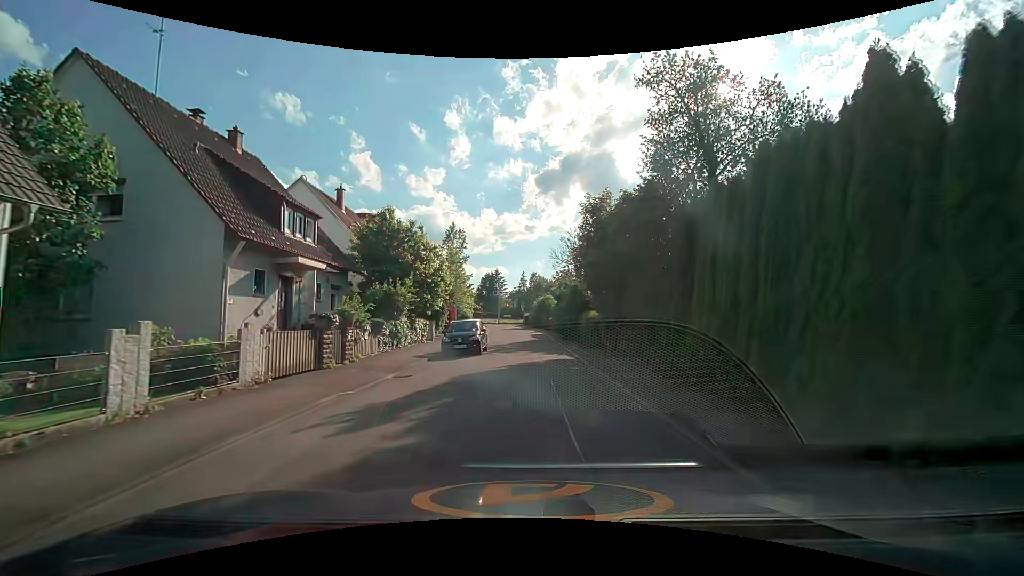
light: Day
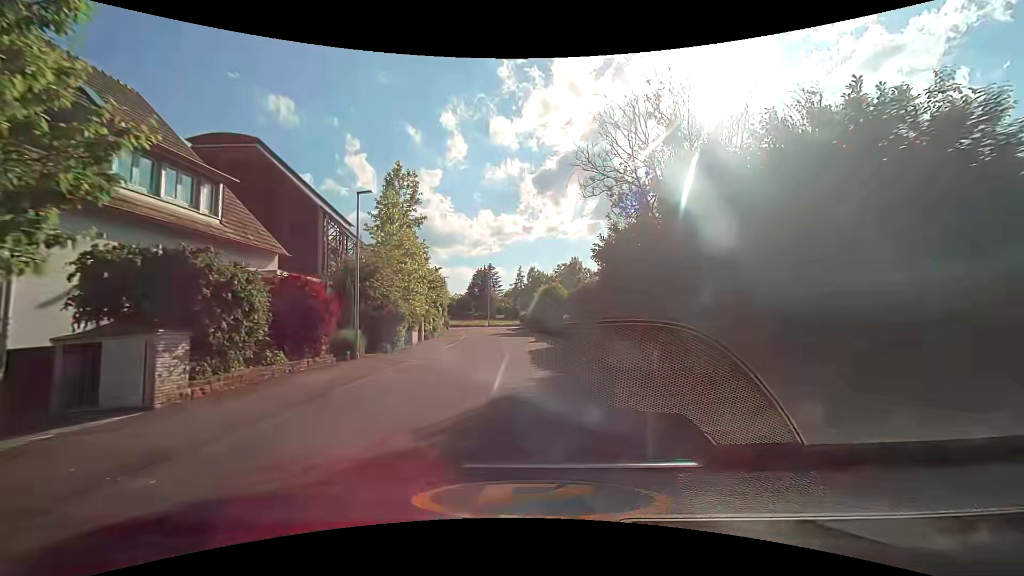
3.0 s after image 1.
(+0.1, +23.4) m; +2°
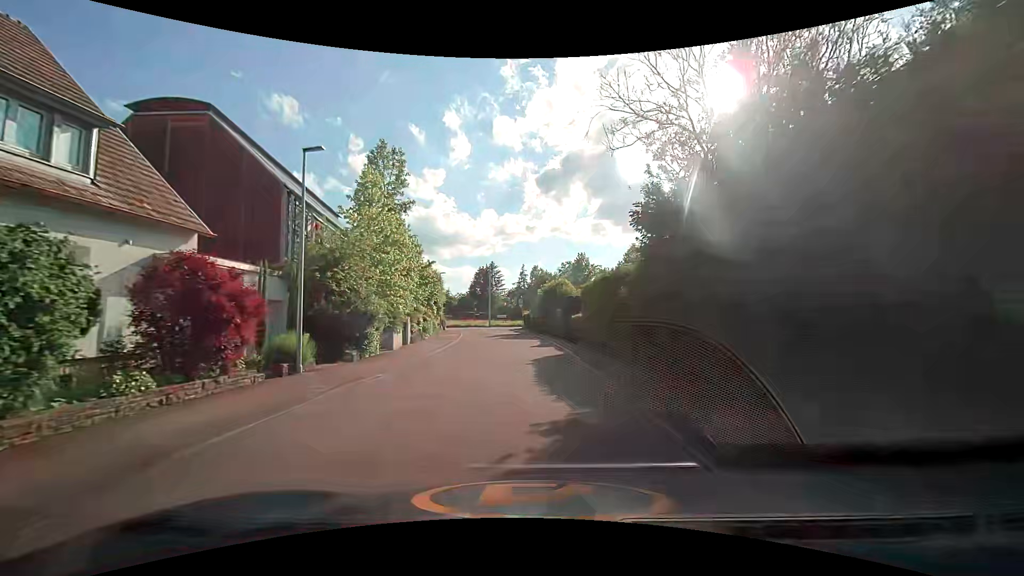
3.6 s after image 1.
(-0.1, +4.7) m; -2°
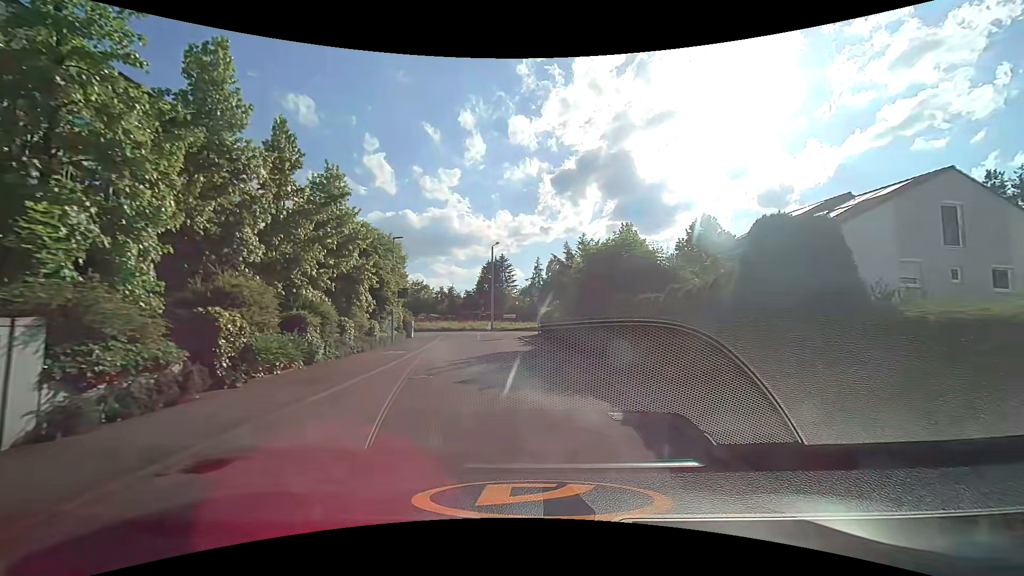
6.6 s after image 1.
(-0.5, +22.6) m; -2°
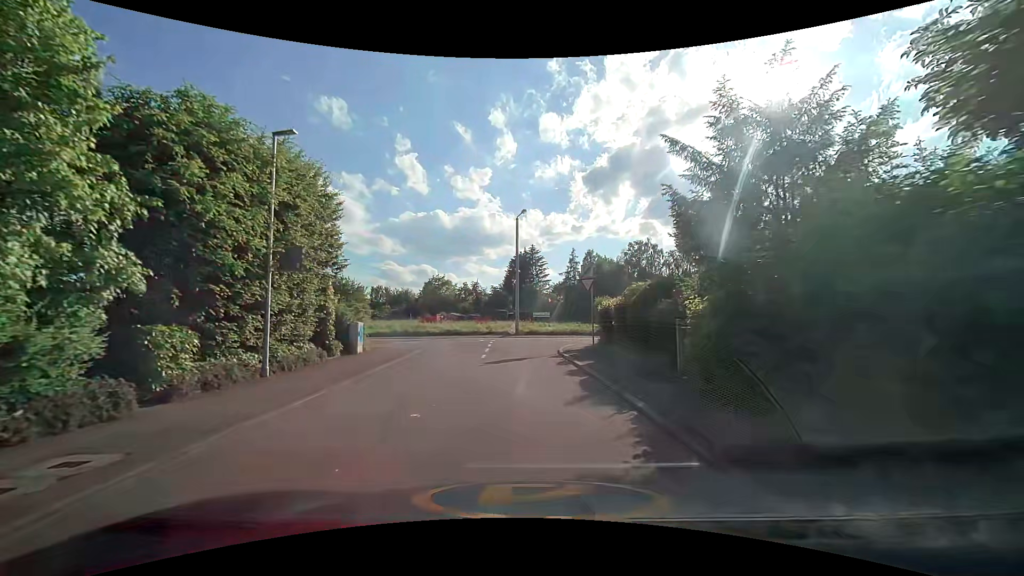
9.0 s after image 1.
(-0.4, +16.7) m; -3°
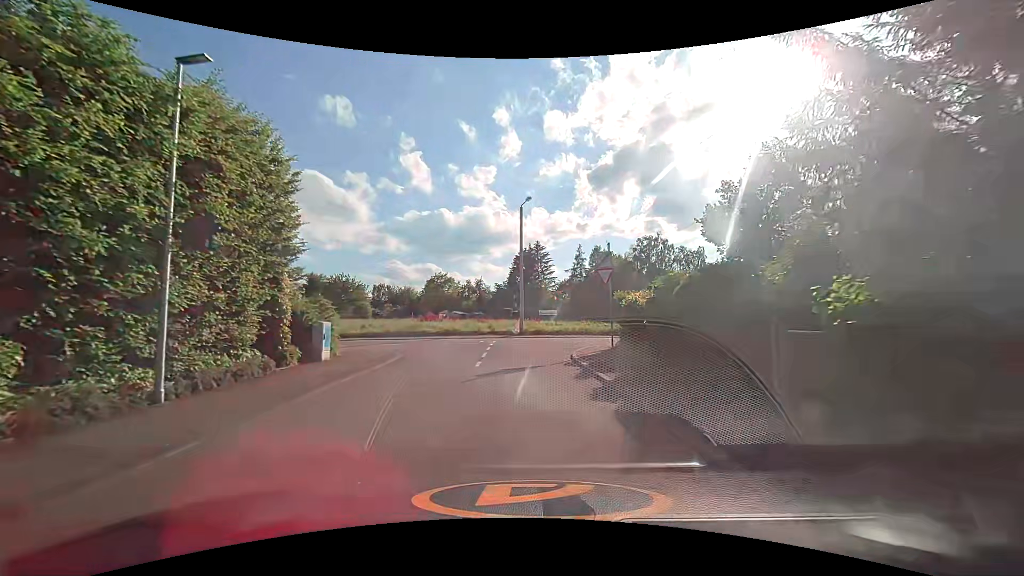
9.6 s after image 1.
(-0.1, +3.6) m; 0°
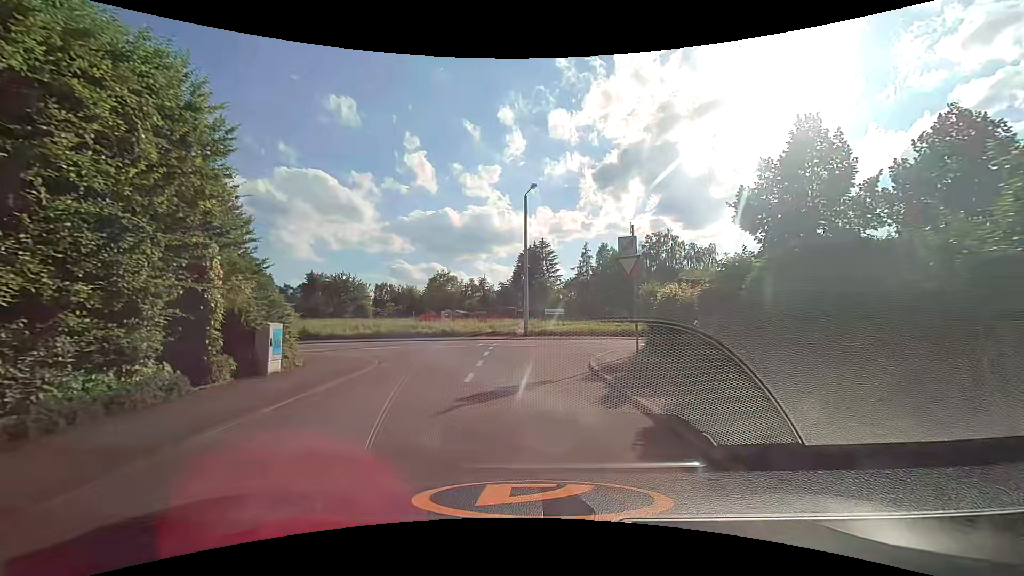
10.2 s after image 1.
(0.0, +3.4) m; -1°
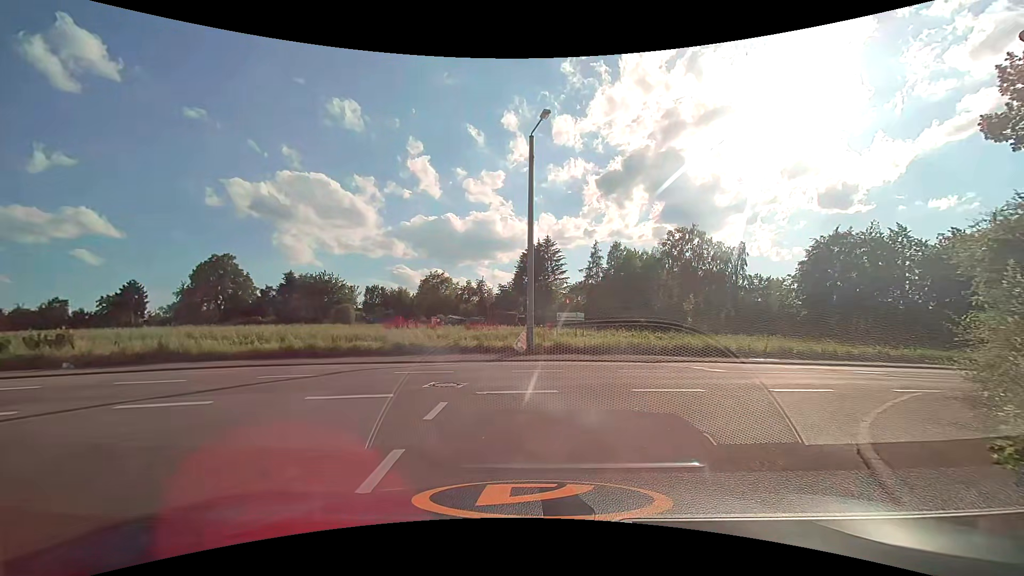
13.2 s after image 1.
(-0.2, +12.6) m; 0°
